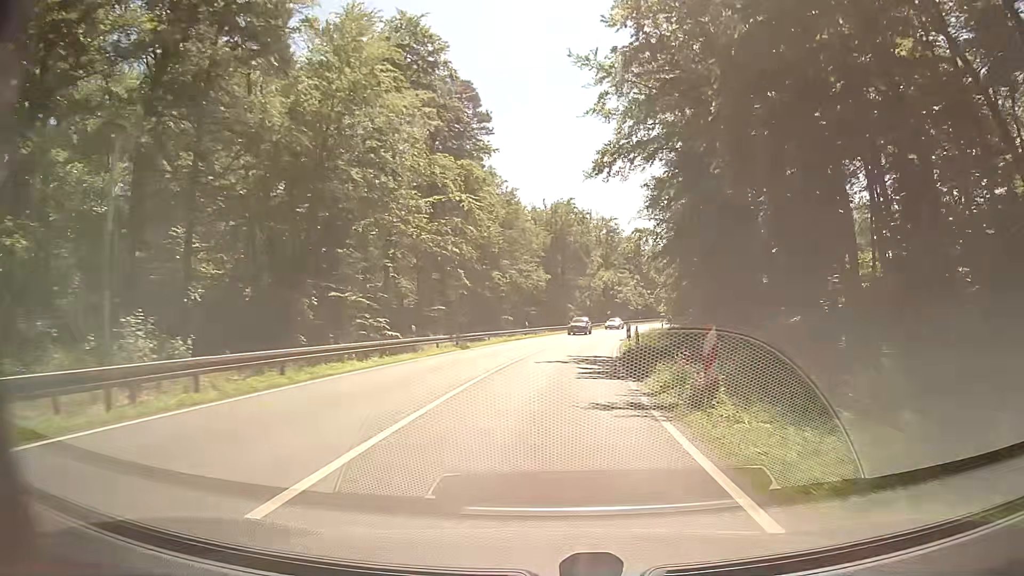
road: primary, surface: asphalt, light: Day
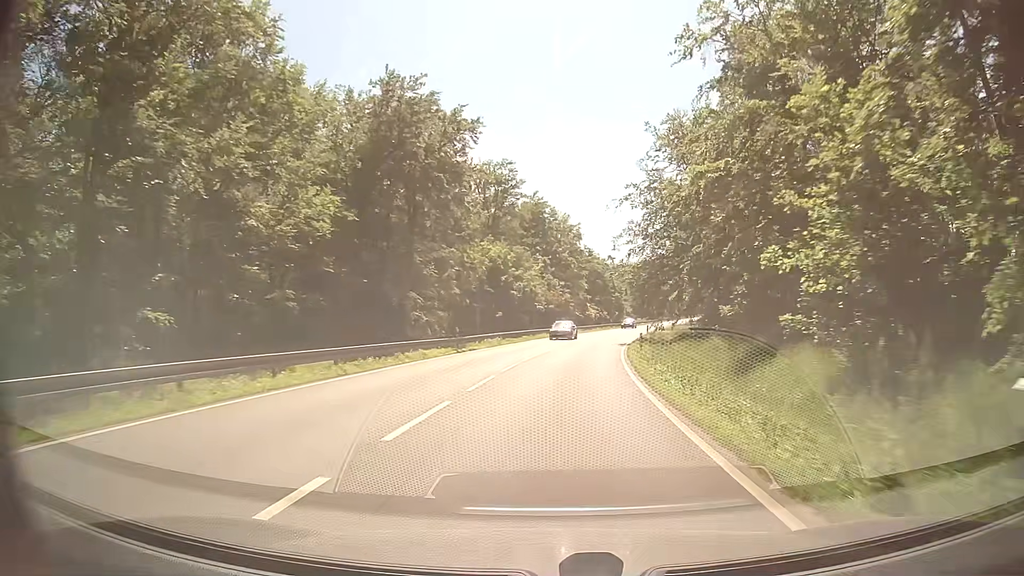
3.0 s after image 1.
(+4.4, +51.7) m; +10°
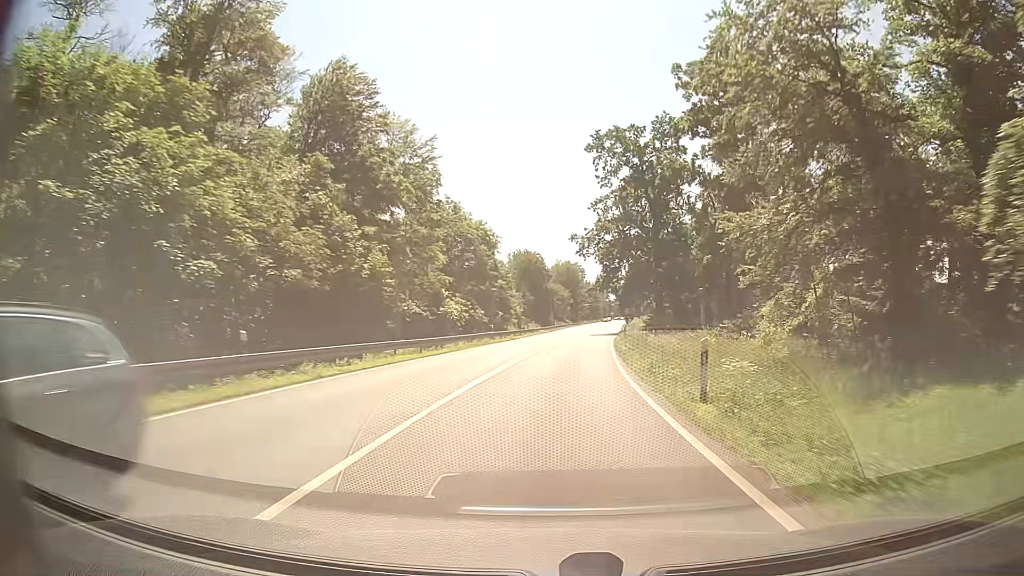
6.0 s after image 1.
(+4.7, +51.6) m; +10°
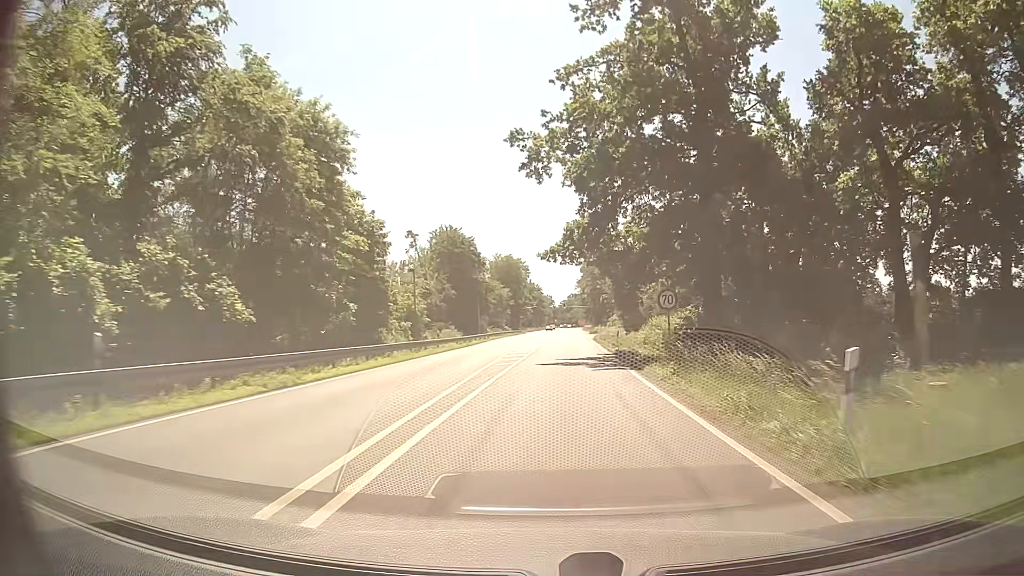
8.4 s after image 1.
(+2.1, +41.1) m; +6°
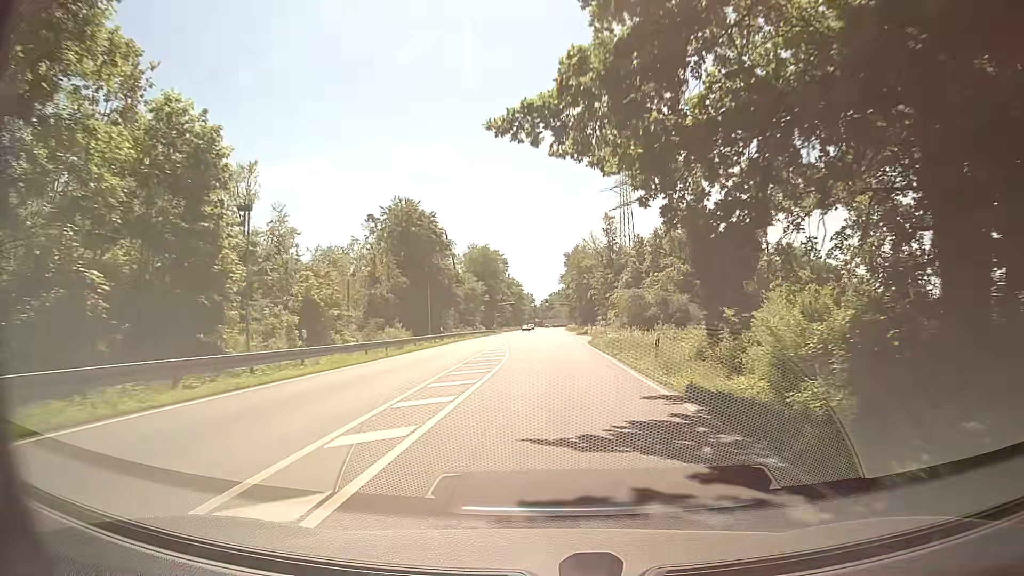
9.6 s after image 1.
(+0.2, +20.5) m; +1°
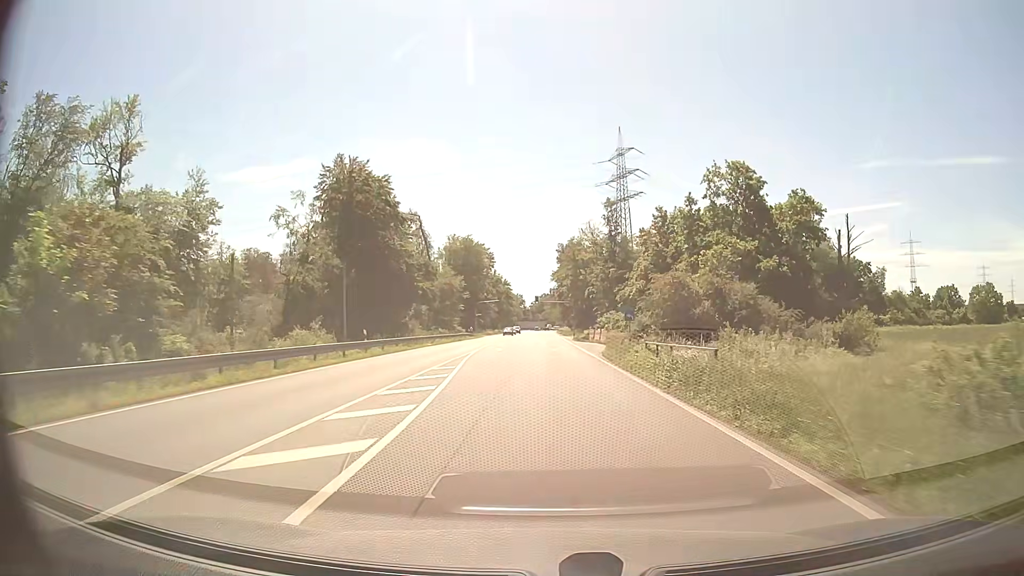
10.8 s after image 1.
(+0.1, +20.4) m; +1°
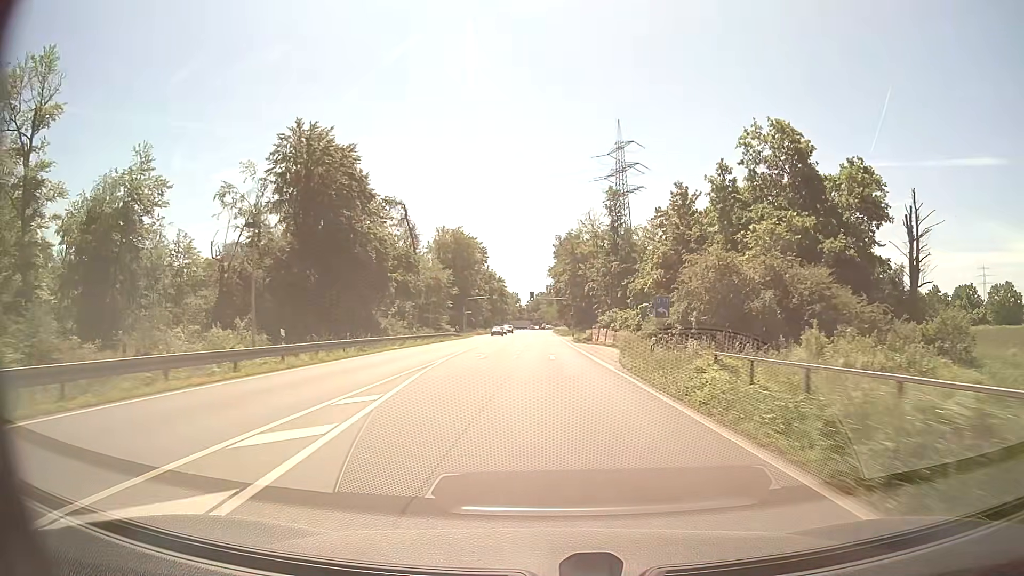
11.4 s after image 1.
(0.0, +10.1) m; +1°
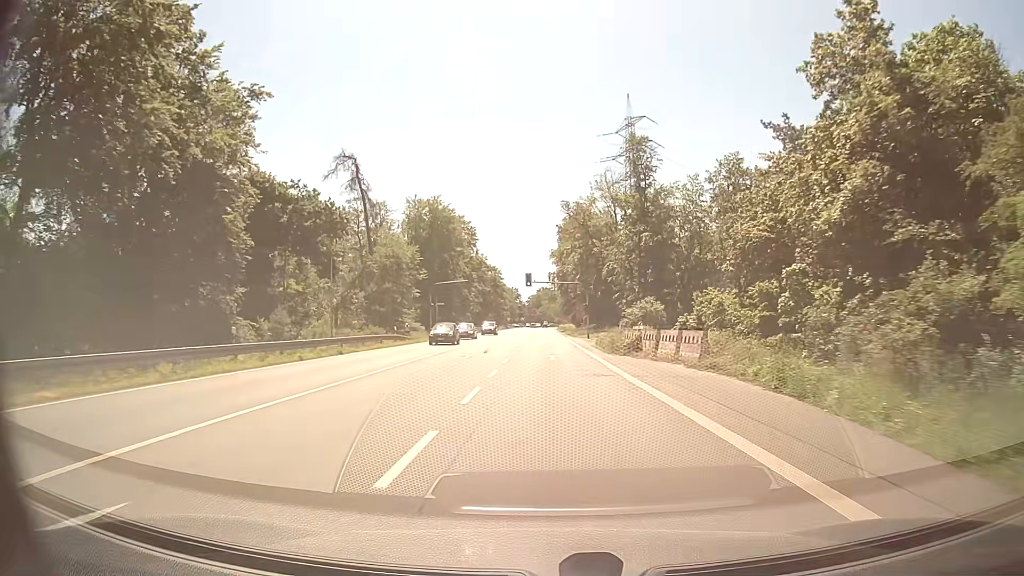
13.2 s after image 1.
(-0.2, +30.1) m; -1°
(0, +10) (0, +20) (0, +30) (0, +40) (0, +50) (0, +60) (0, +70) (0, +80) (0, +90) (0, +100) m
